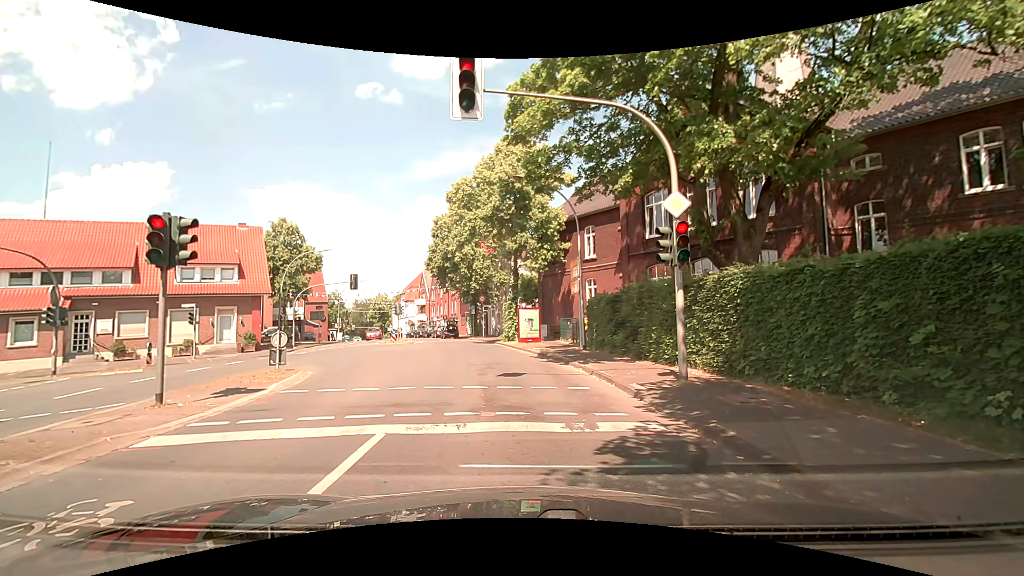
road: secondary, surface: asphalt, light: Day
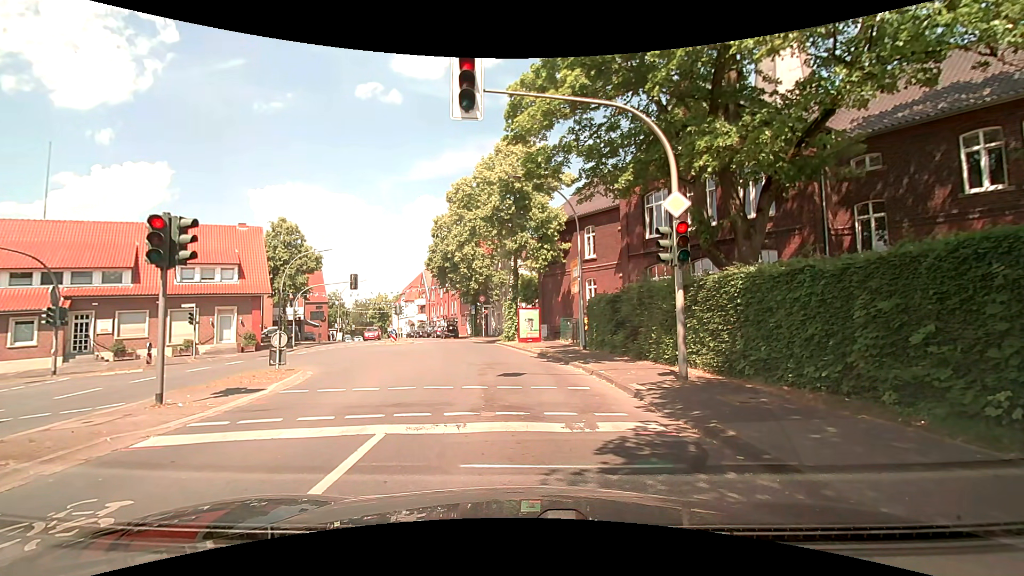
(0.0, 0.0) m; 0°
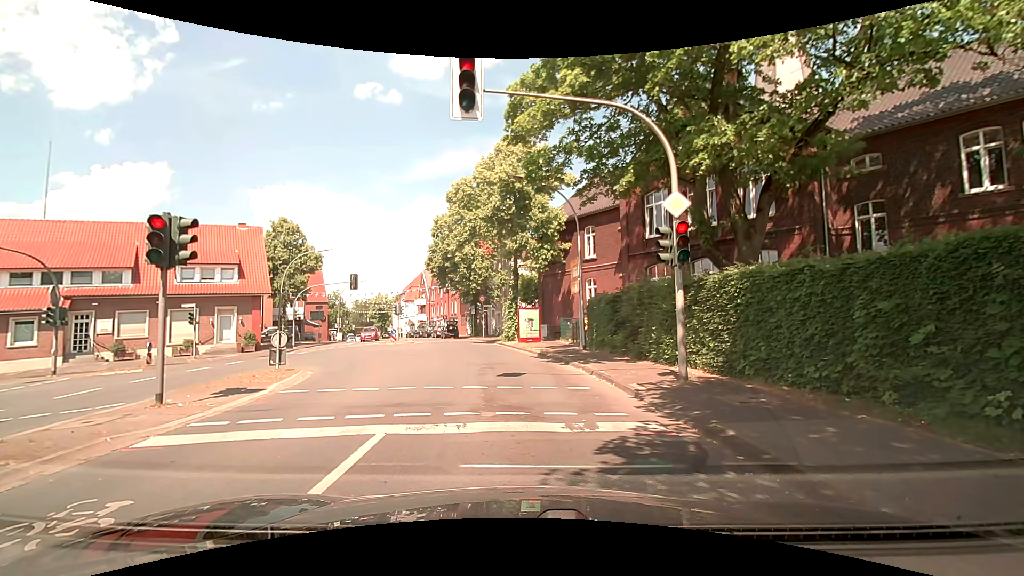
(0.0, 0.0) m; 0°
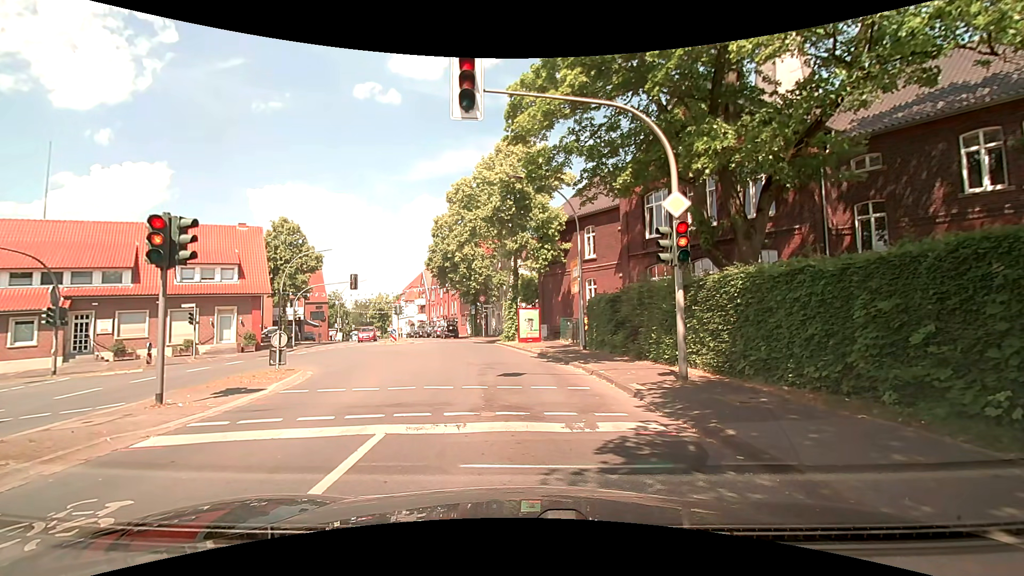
(0.0, 0.0) m; 0°
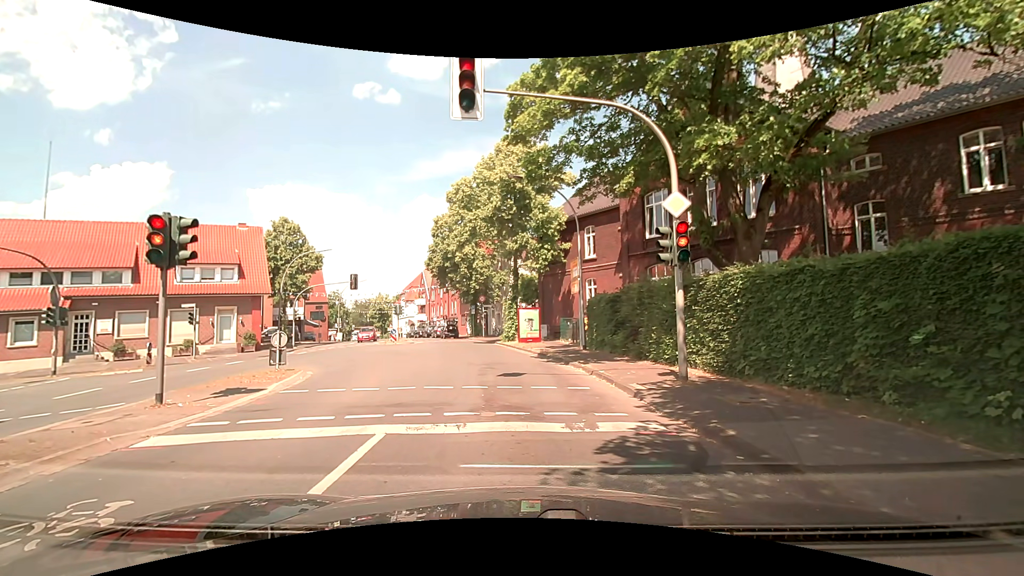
(0.0, 0.0) m; 0°
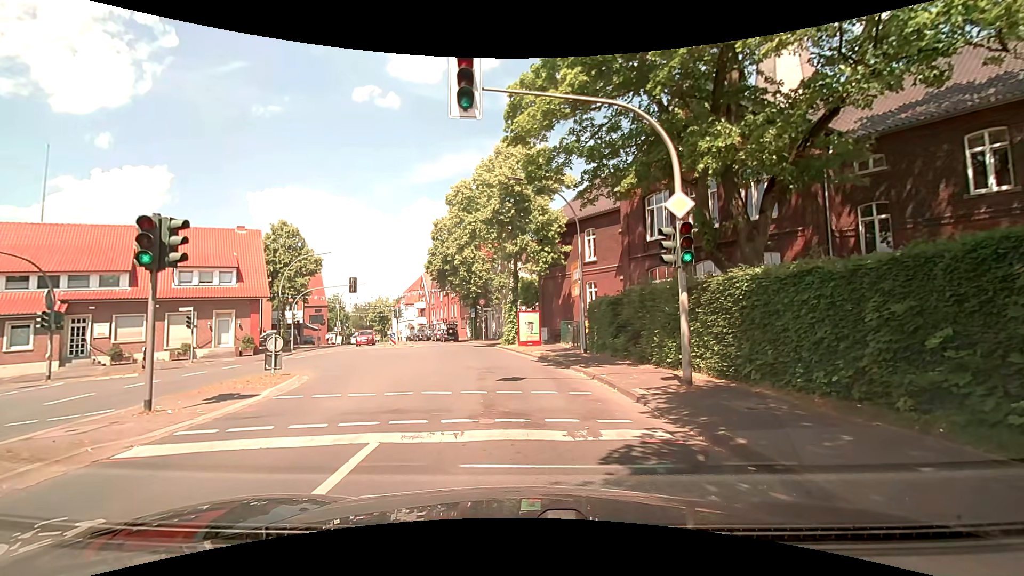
(0.0, +0.2) m; 0°
